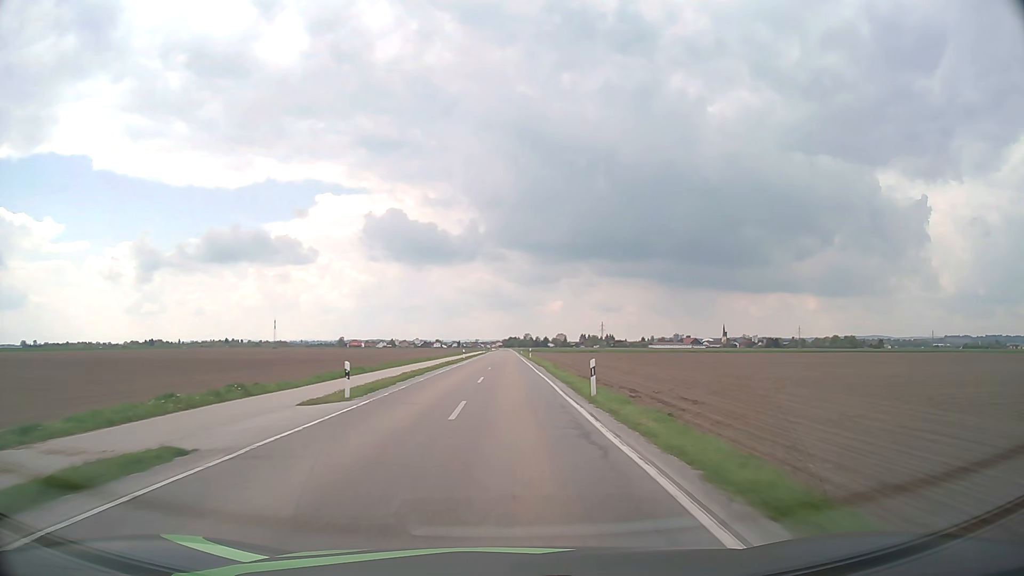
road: tertiary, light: Day
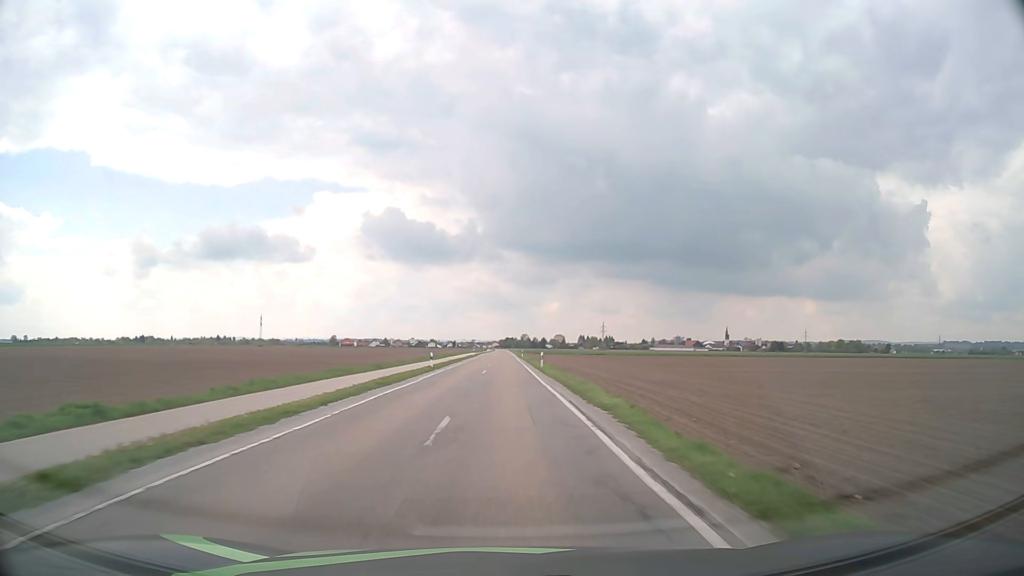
(+0.1, +27.0) m; 0°
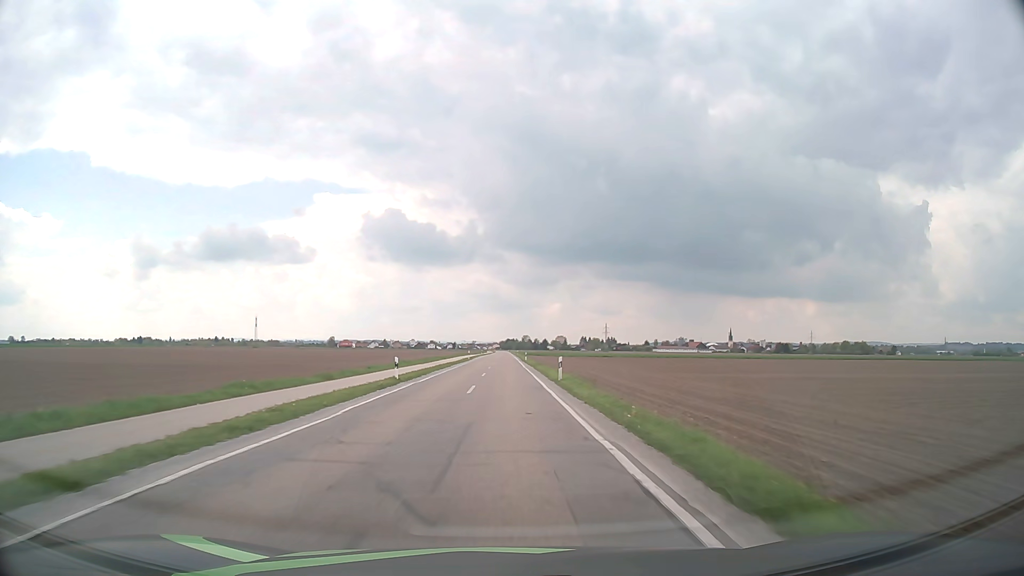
(0.0, +13.4) m; 0°
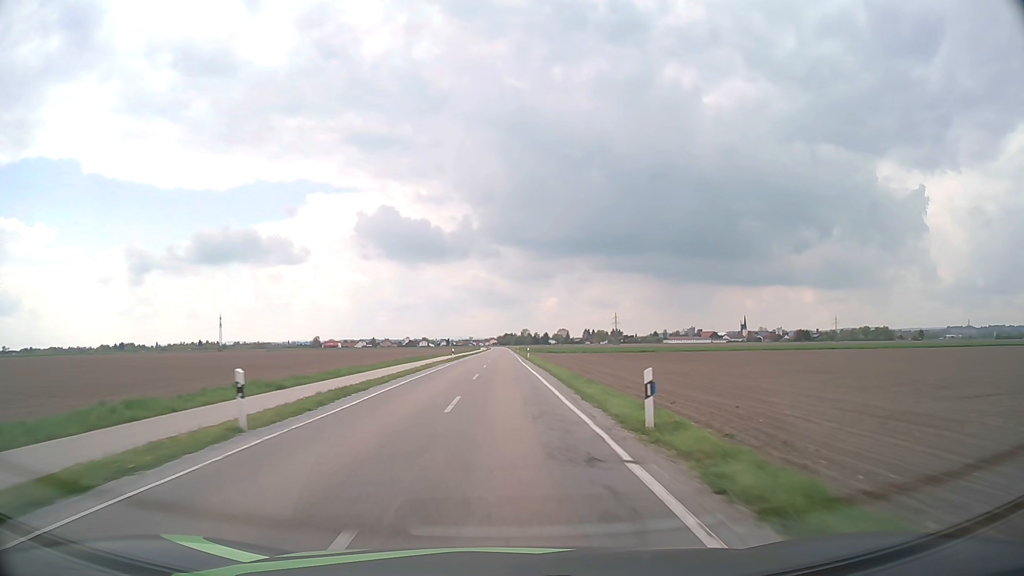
(+0.3, +66.9) m; 0°
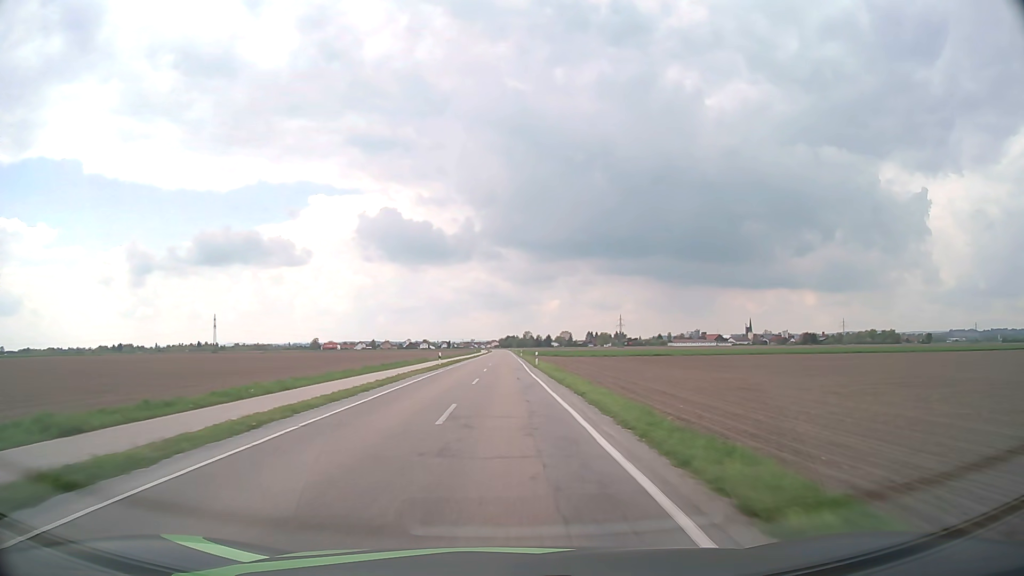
(0.0, +13.4) m; 0°
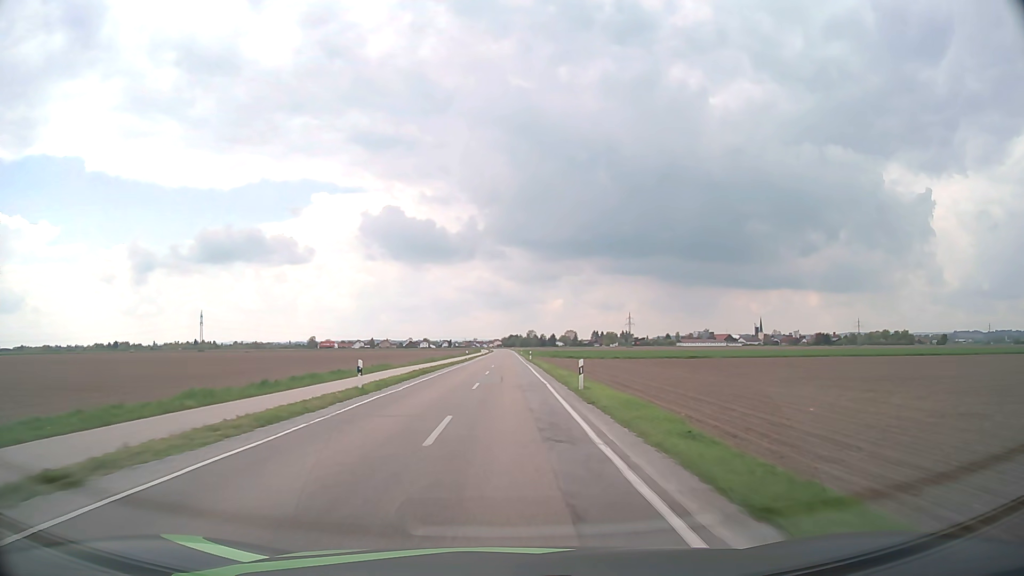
(0.0, +26.7) m; 0°
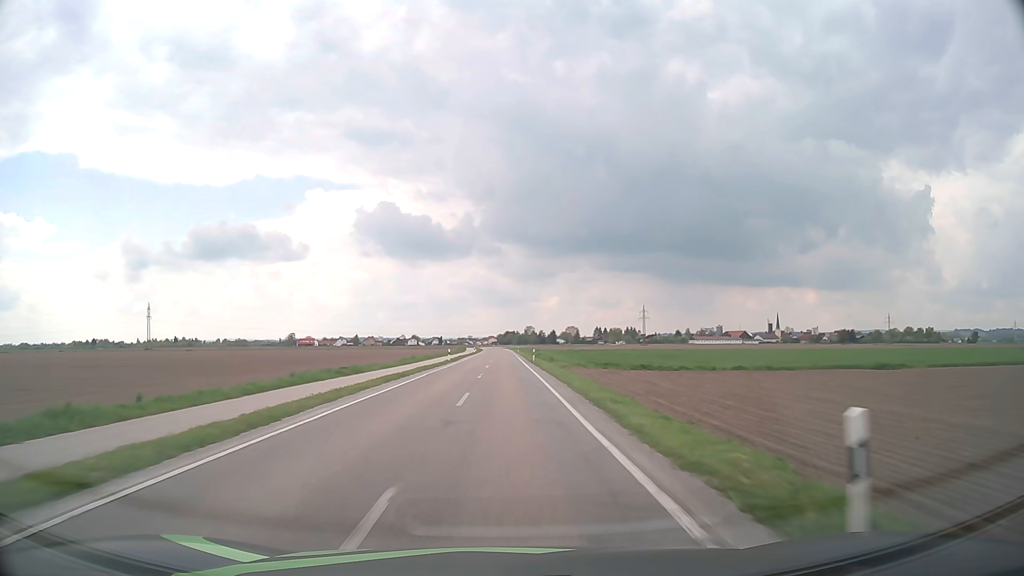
(+0.5, +66.7) m; +1°
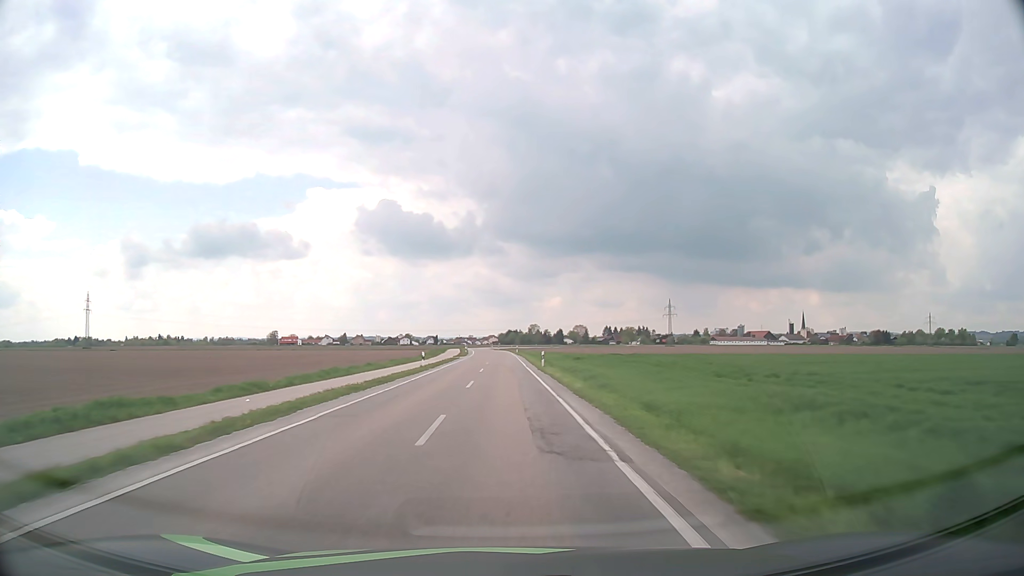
(-0.3, +65.7) m; 0°
(0, +10) (0, +20) (0, +30) (0, +40) (0, +50) (-1, +60) (-1, +70) (-1, +80) (-1, +90) (-1, +100) m
